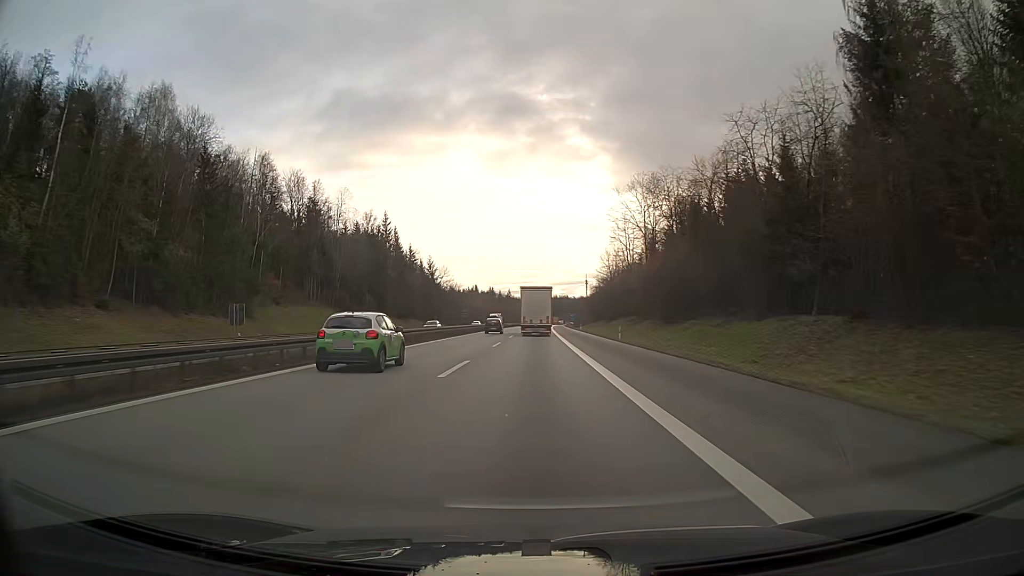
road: motorway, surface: asphalt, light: Day
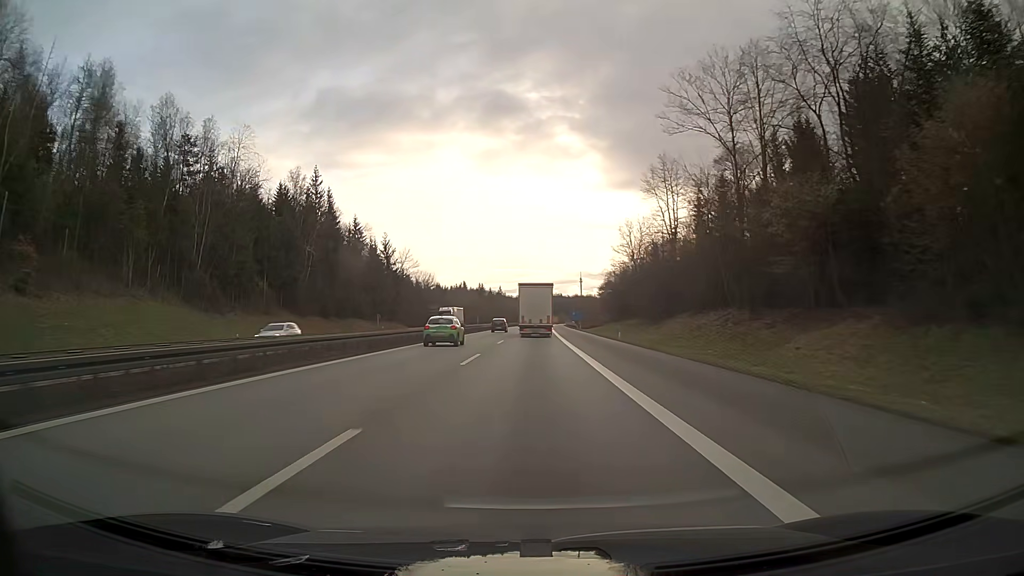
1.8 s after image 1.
(+0.3, +49.4) m; +1°
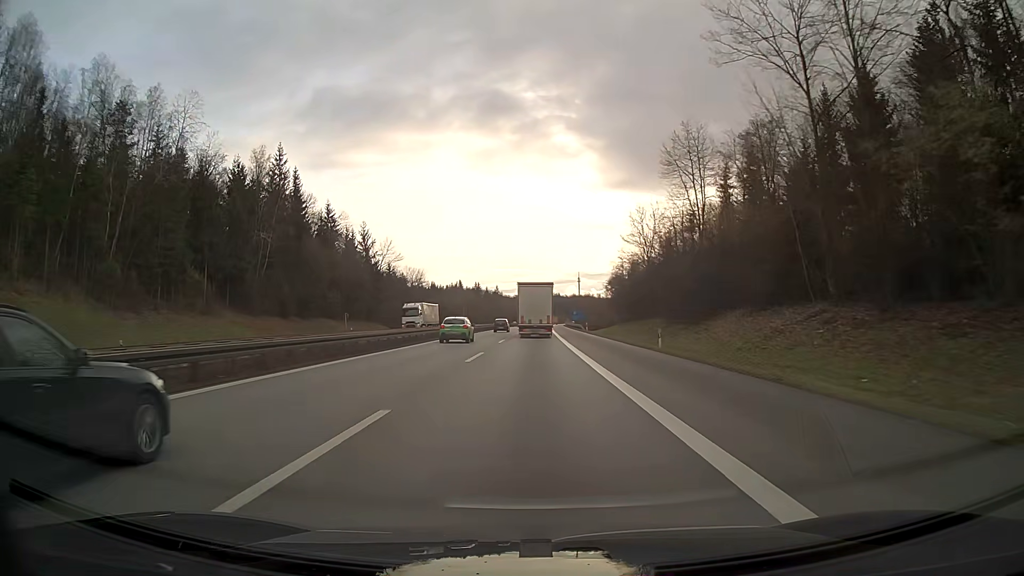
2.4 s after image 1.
(0.0, +16.2) m; 0°
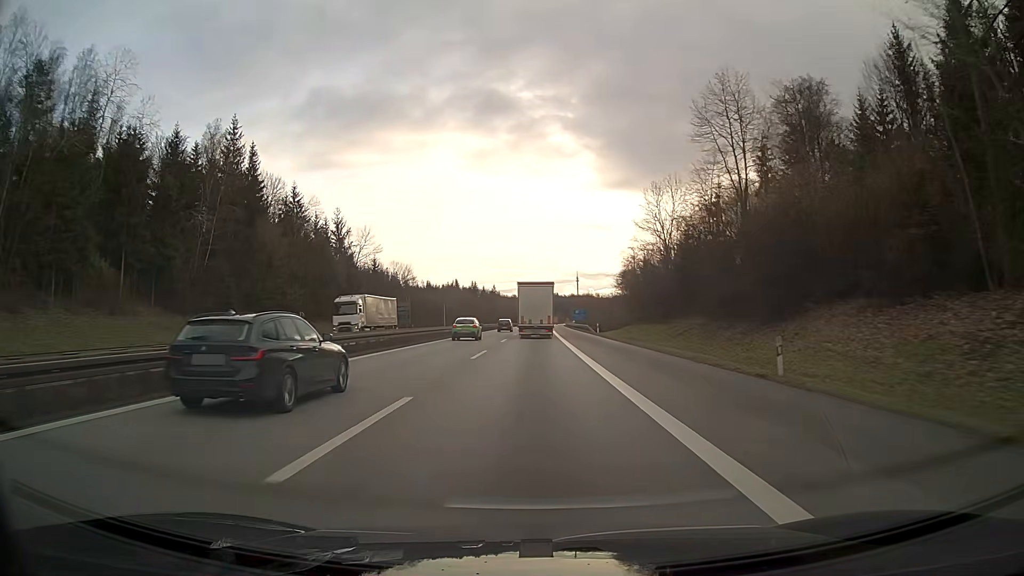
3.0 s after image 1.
(0.0, +16.0) m; 0°
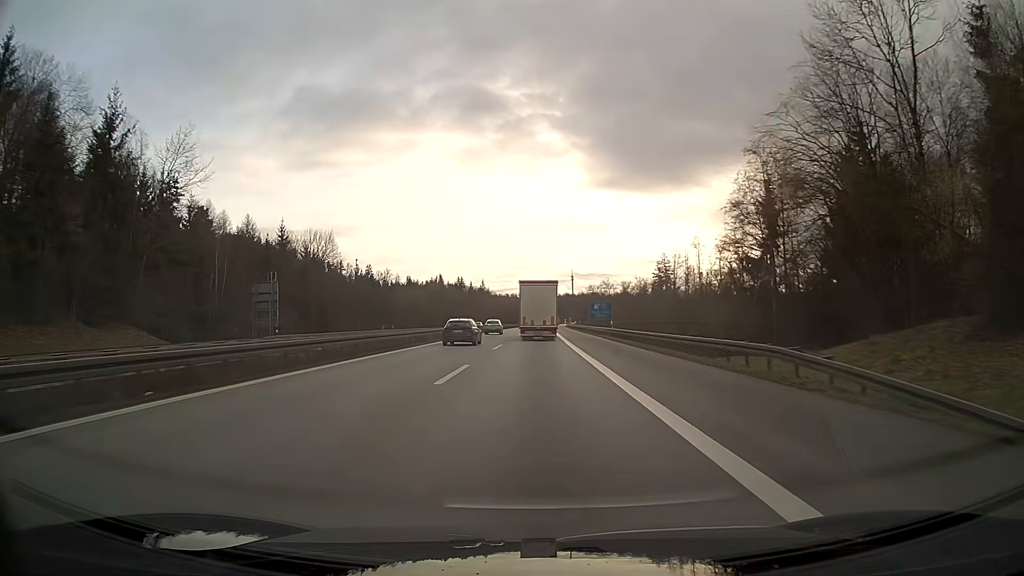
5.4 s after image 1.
(+0.3, +62.7) m; +1°
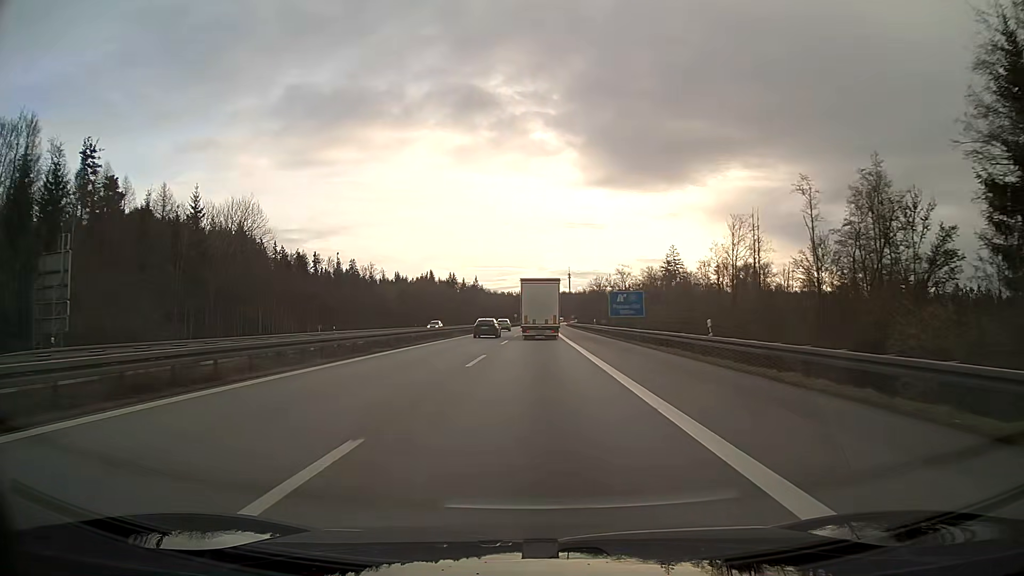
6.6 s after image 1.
(0.0, +30.7) m; 0°
